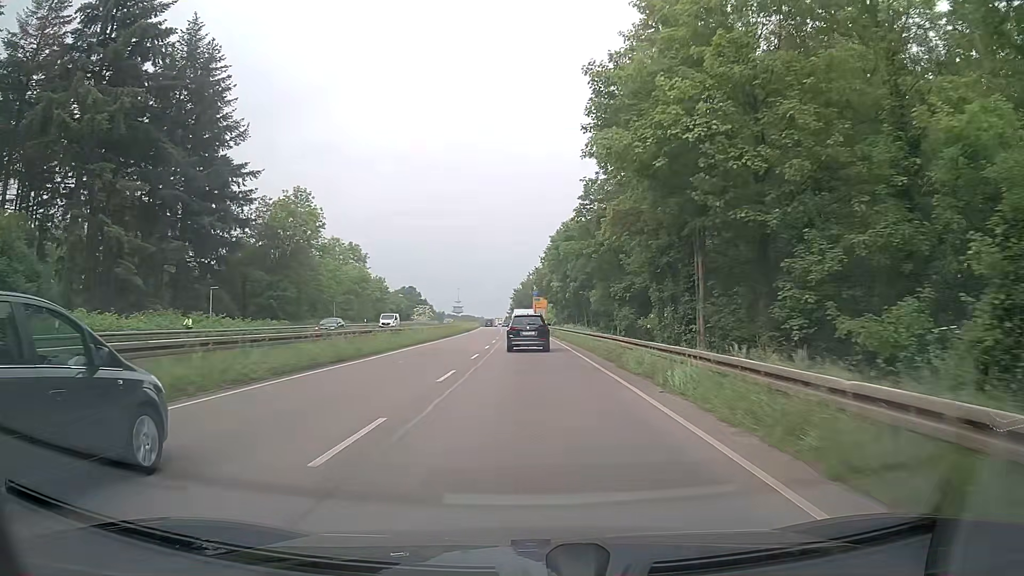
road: trunk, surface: asphalt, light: Day
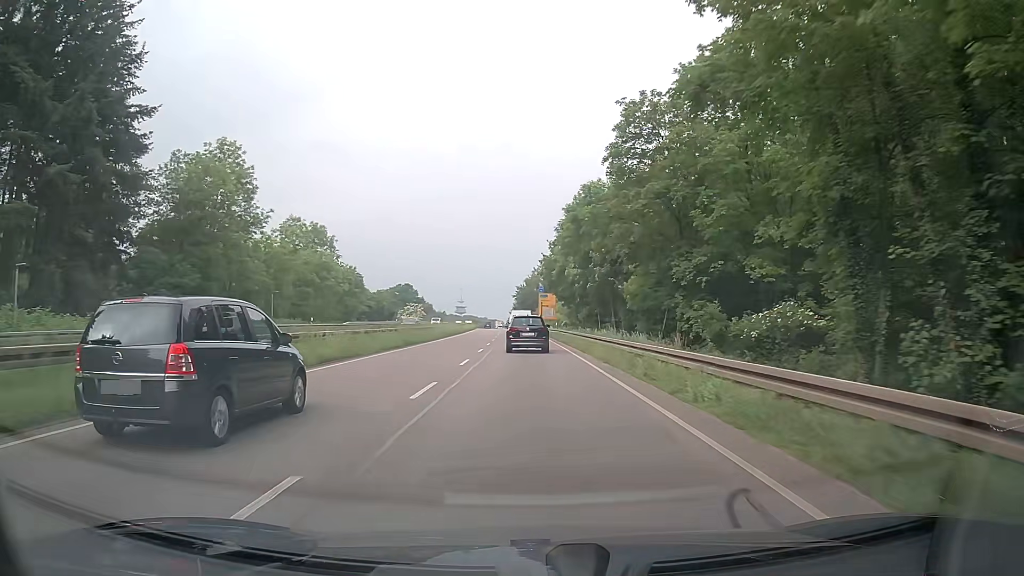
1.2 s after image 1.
(0.0, +21.6) m; 0°
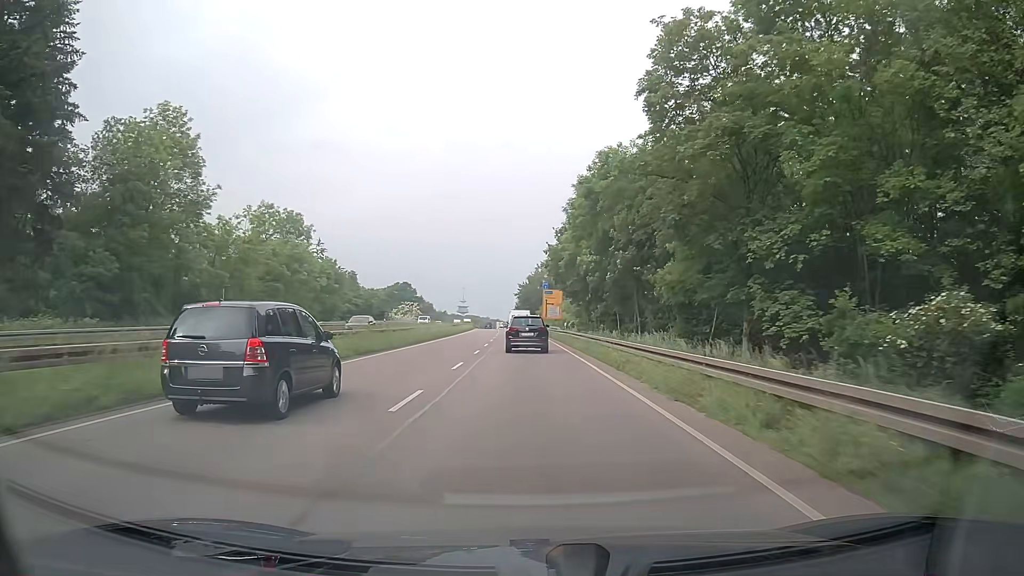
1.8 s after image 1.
(-0.1, +10.8) m; -1°
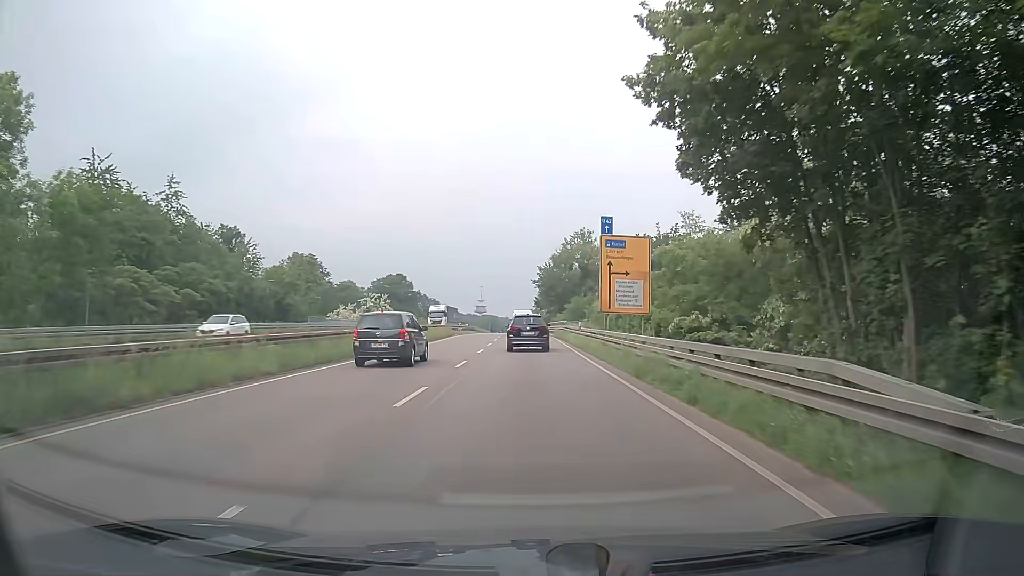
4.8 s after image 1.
(-0.5, +53.8) m; -1°
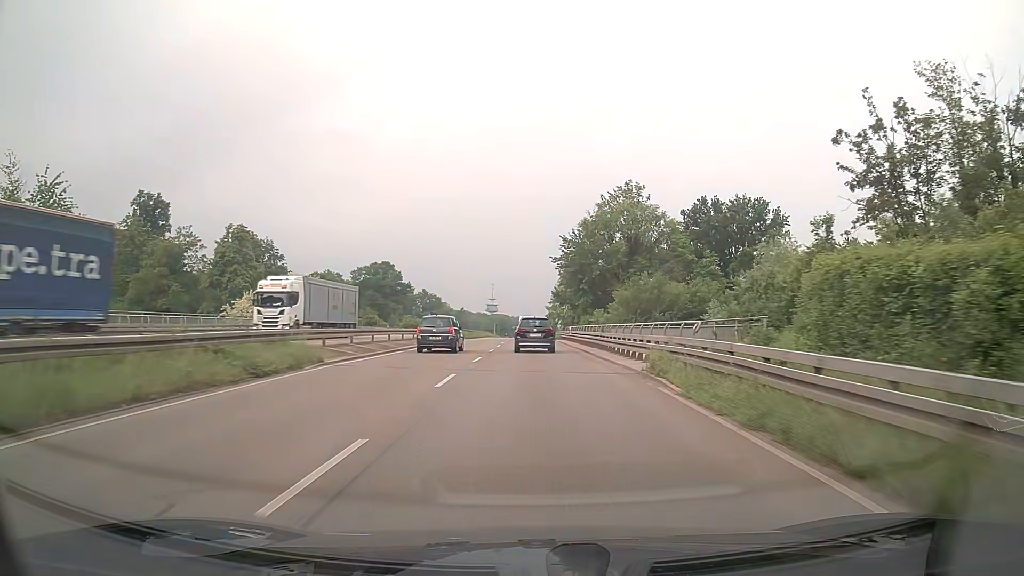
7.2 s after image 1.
(-0.7, +42.2) m; -1°
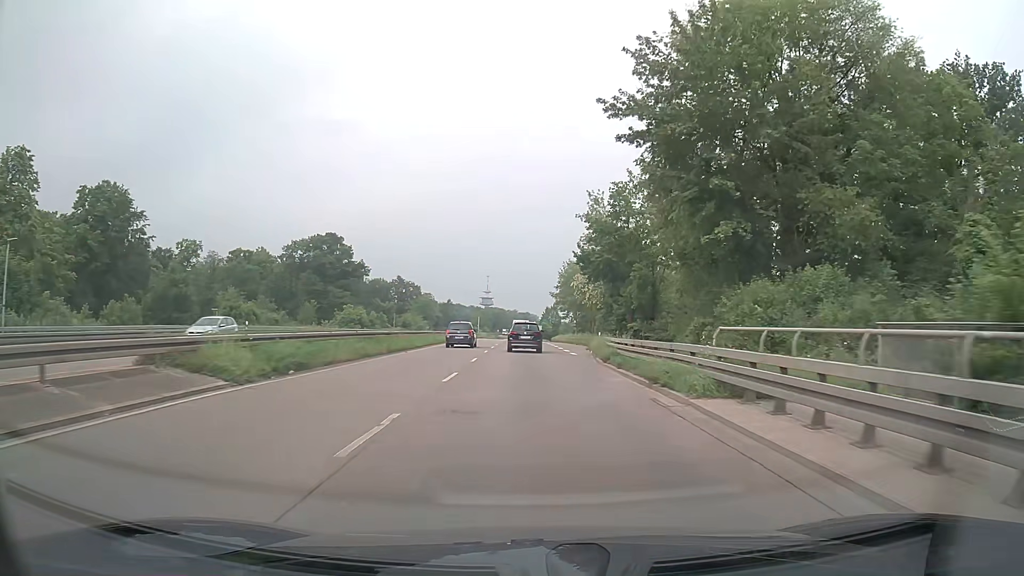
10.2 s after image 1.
(-0.3, +52.0) m; 0°
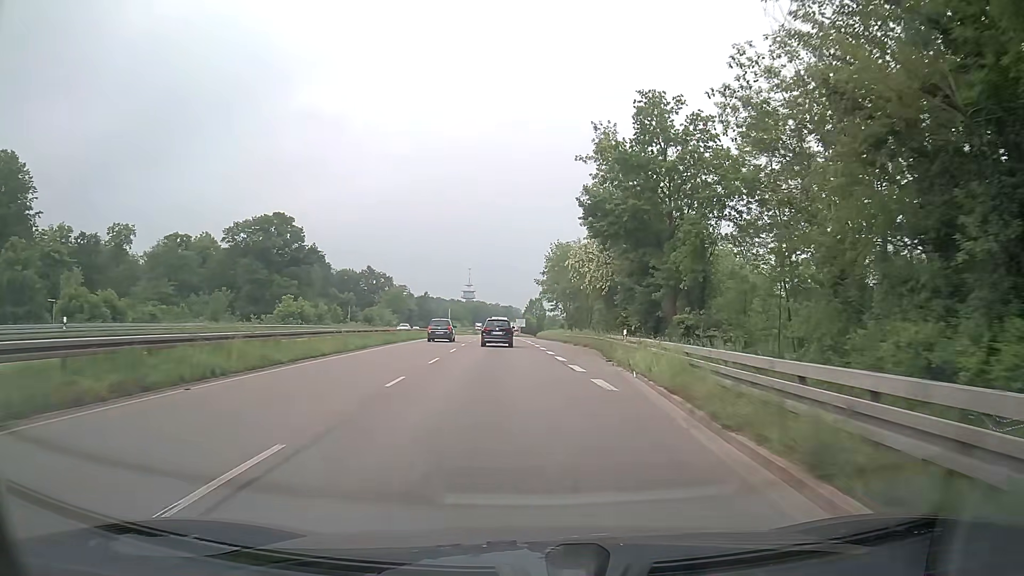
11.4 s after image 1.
(+0.3, +21.0) m; +1°
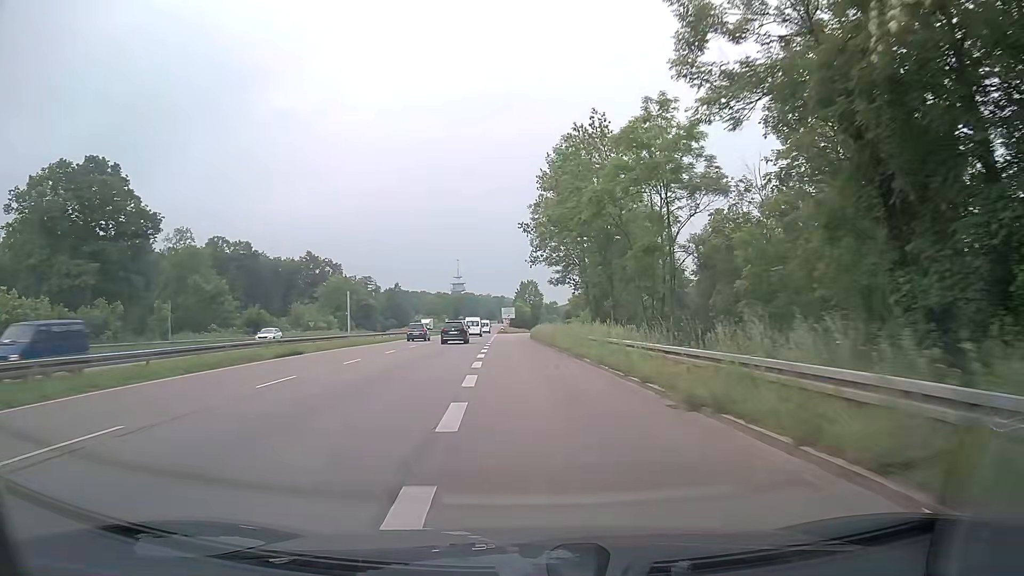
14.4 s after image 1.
(+0.8, +53.2) m; +1°
(0, +10) (0, +20) (-1, +30) (-1, +40) (-2, +50) (-2, +60) (-2, +70) (-2, +80) (-2, +90) (-2, +100) m
